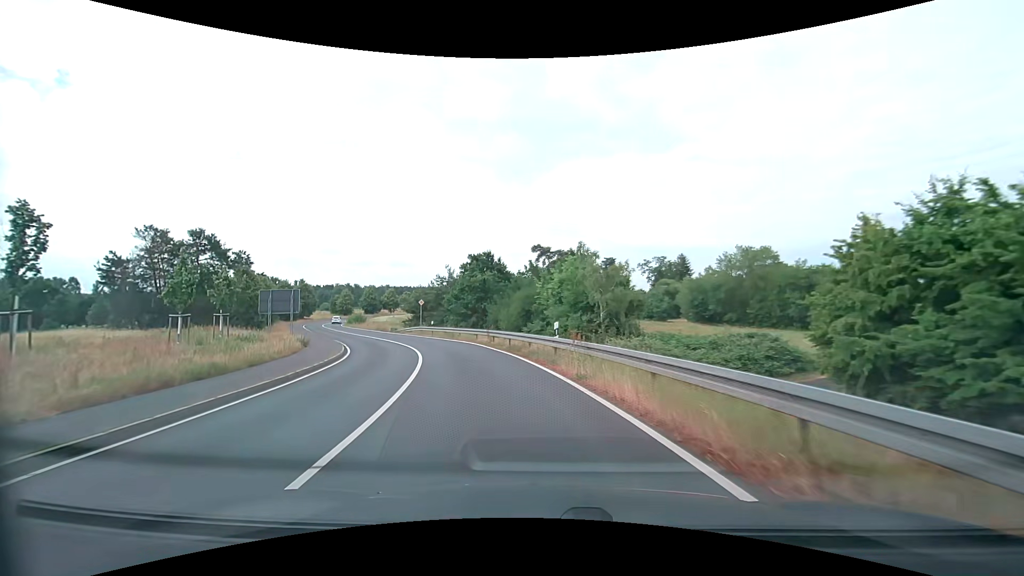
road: secondary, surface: asphalt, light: Day
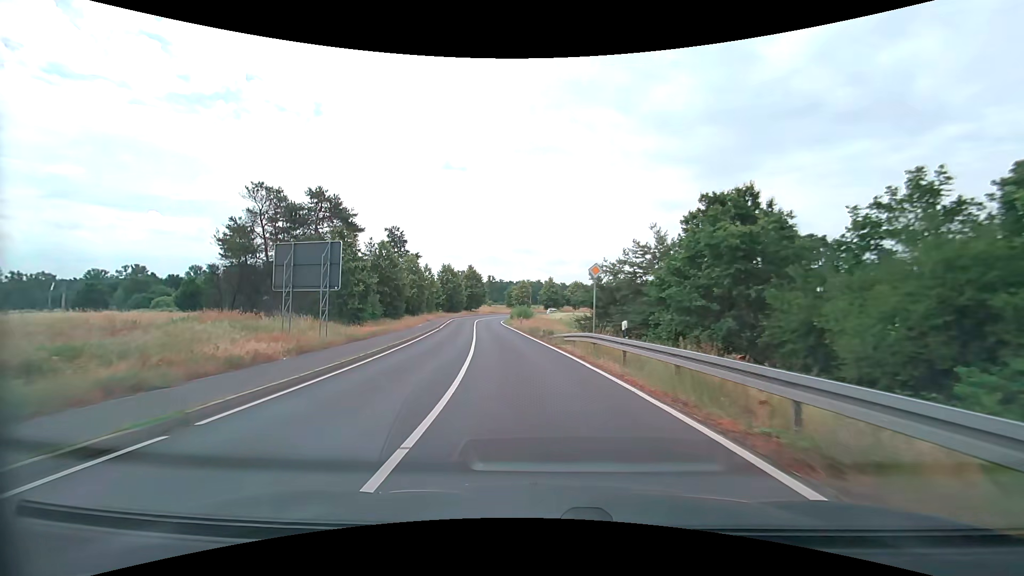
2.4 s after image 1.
(-5.4, +29.3) m; -21°
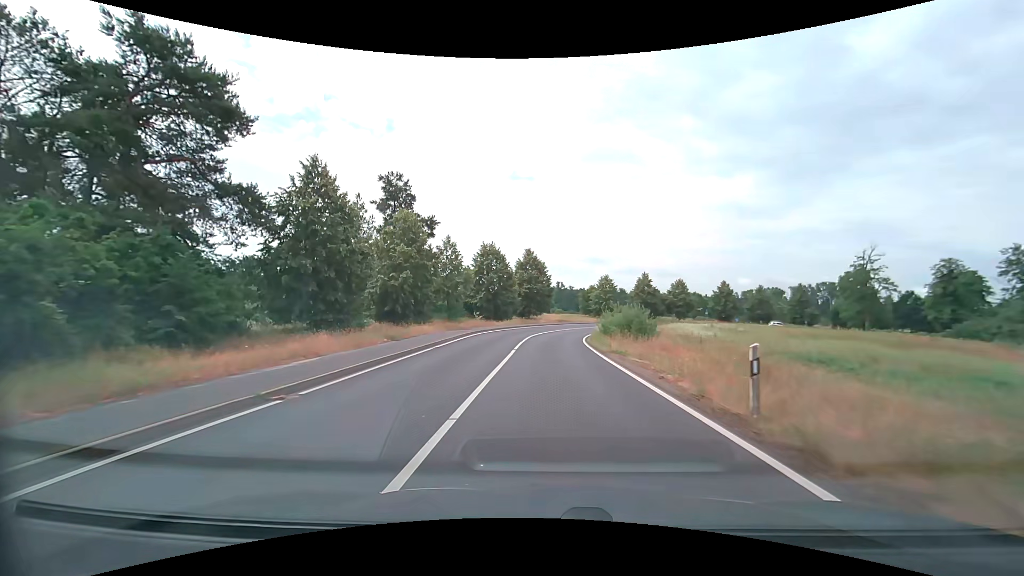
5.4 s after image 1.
(-3.9, +38.5) m; -8°
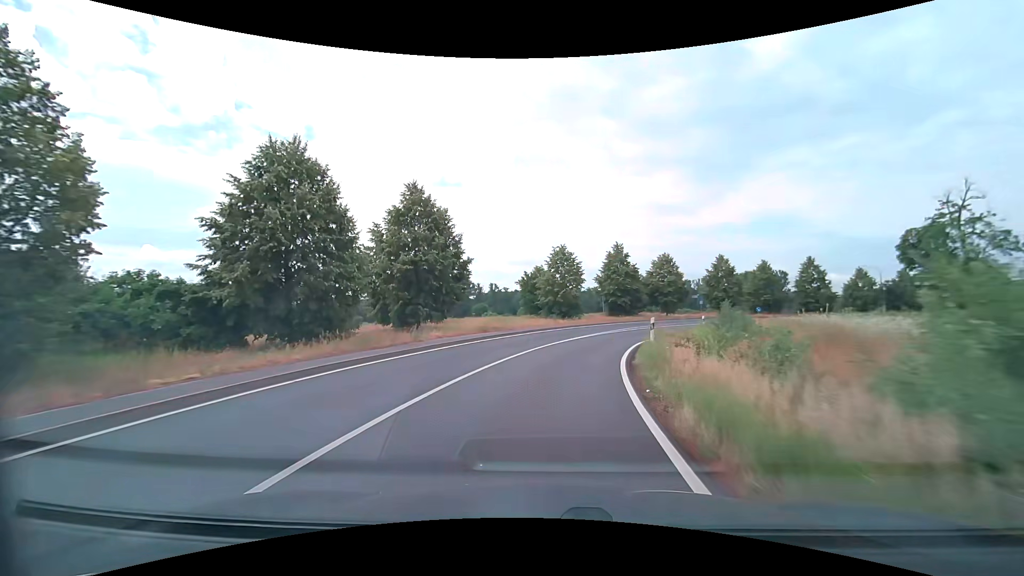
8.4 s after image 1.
(+1.9, +38.3) m; +7°
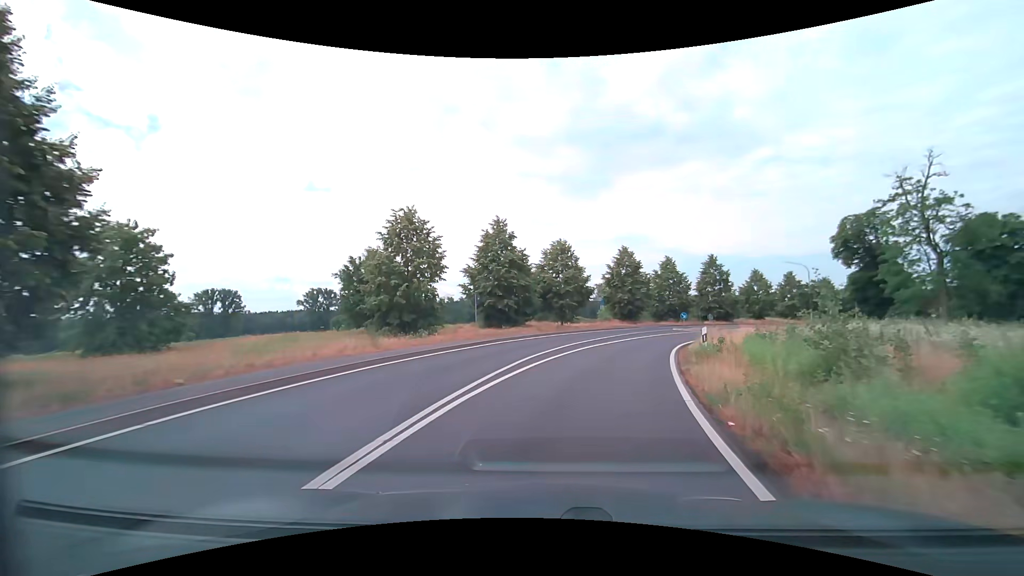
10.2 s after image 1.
(+2.3, +22.5) m; +14°
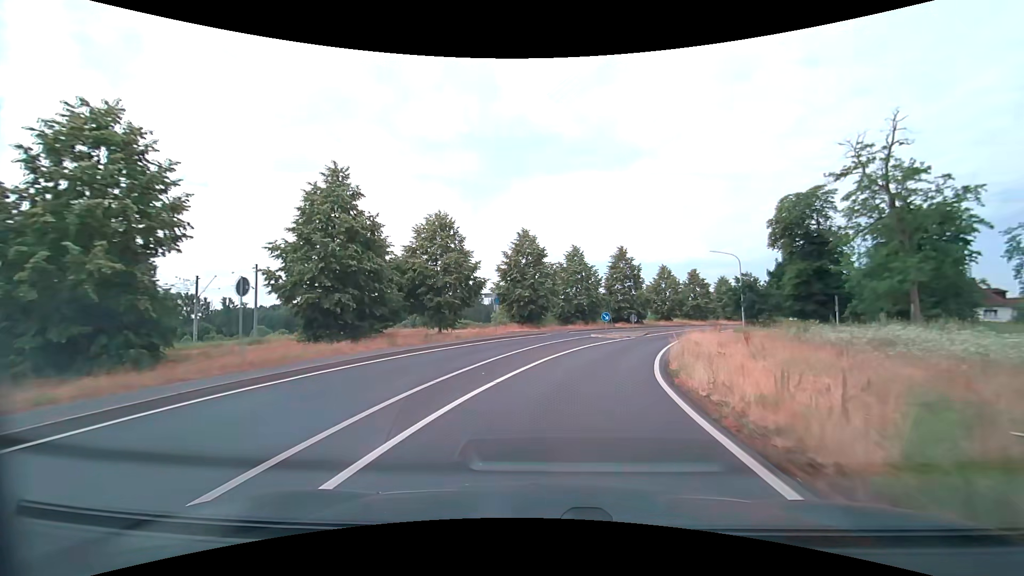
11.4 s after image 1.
(+1.6, +14.9) m; +12°
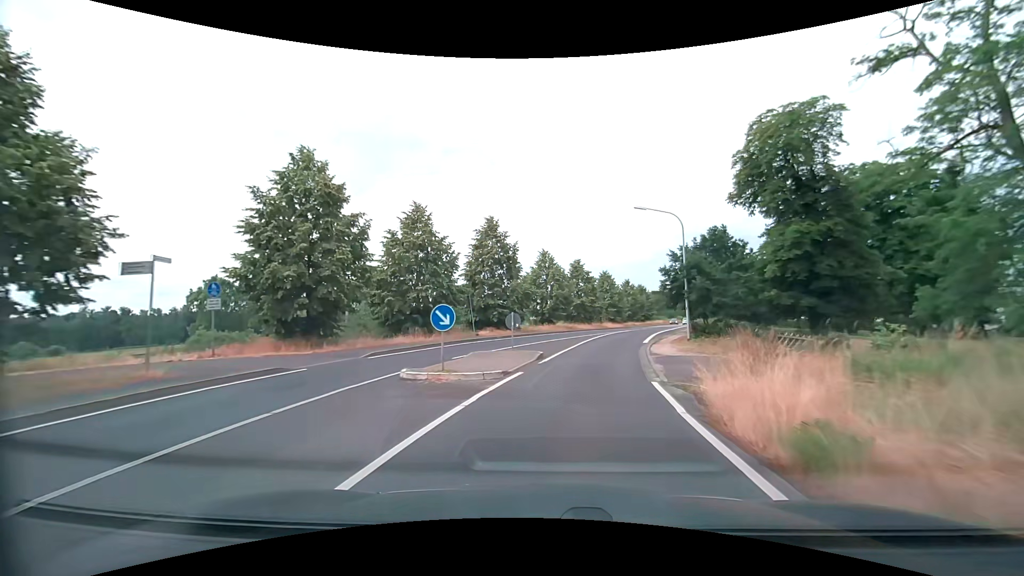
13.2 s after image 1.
(+3.1, +22.3) m; +15°
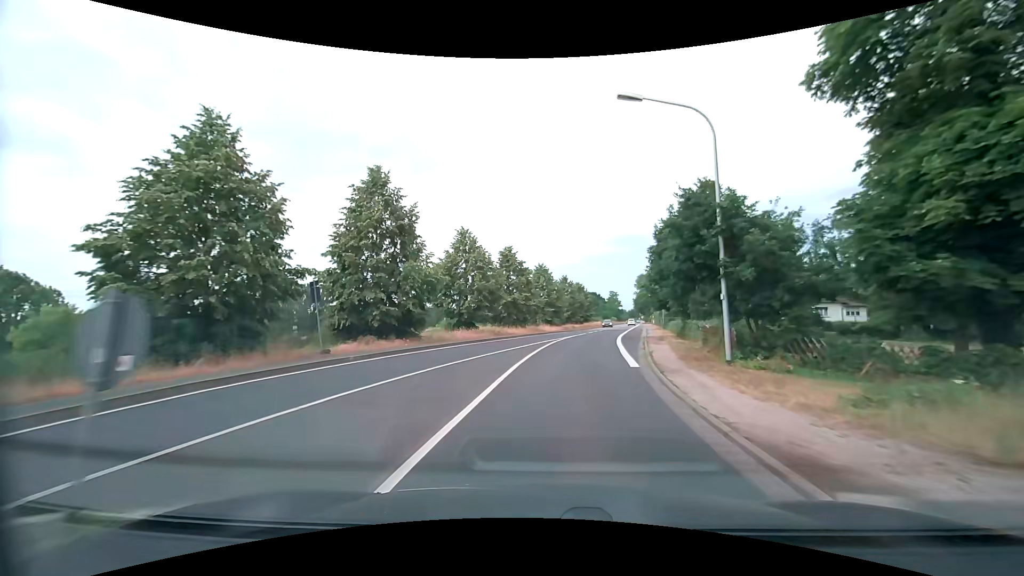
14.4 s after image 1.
(+1.1, +15.1) m; +8°
(0, +10) (+1, +20) (+2, +30) (+4, +40) (+5, +50) (+7, +59) (+9, +69) (+11, +79) (+13, +89) (+15, +99) m
